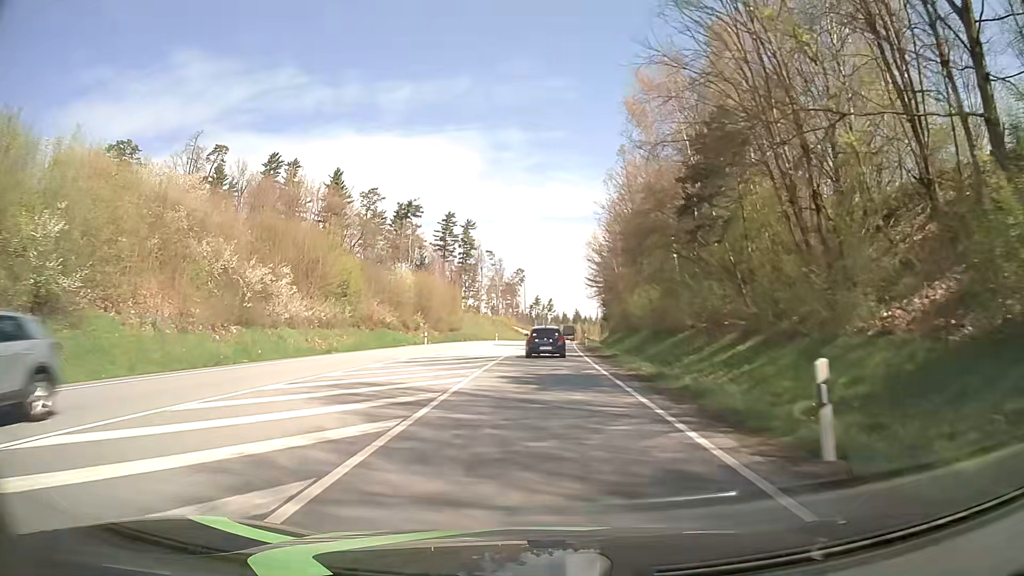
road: primary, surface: asphalt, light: Day
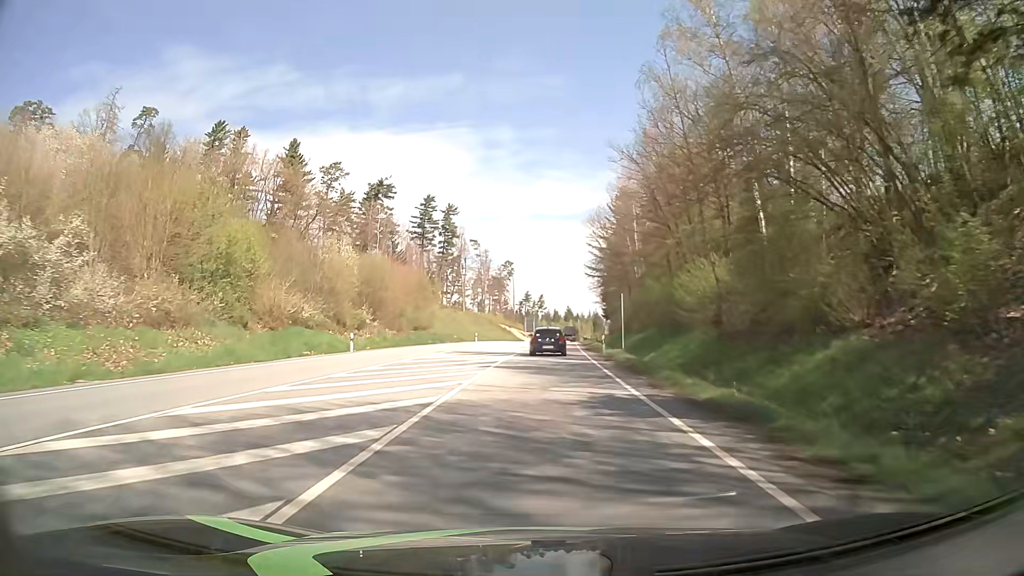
(+0.1, +20.9) m; 0°
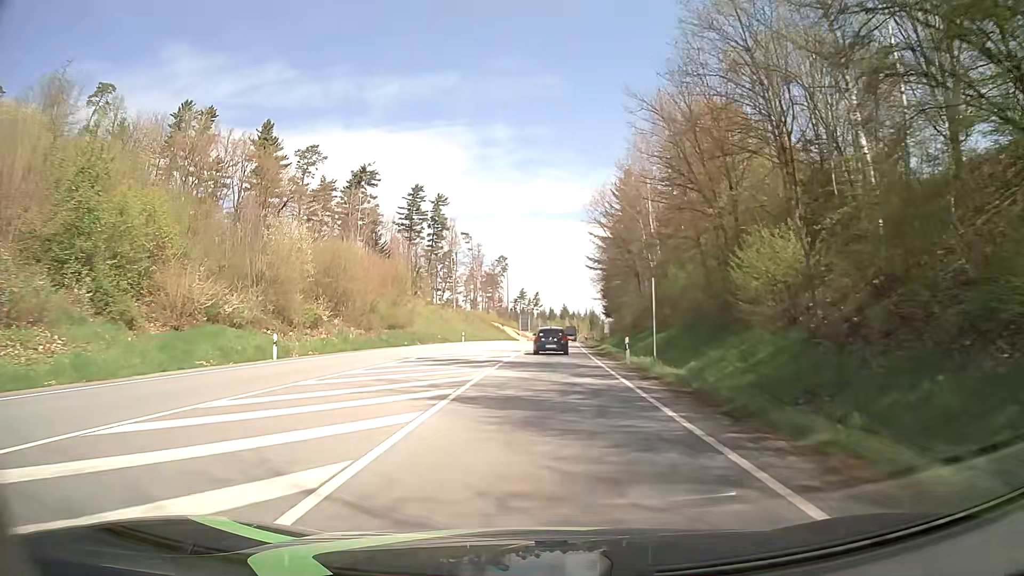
(+0.2, +10.6) m; +1°
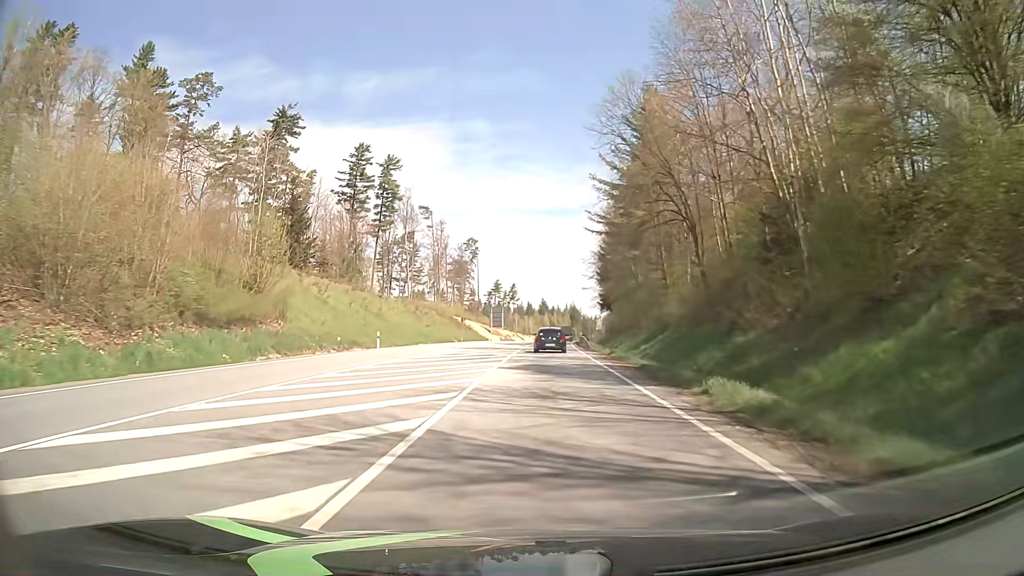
(+0.5, +32.9) m; +2°
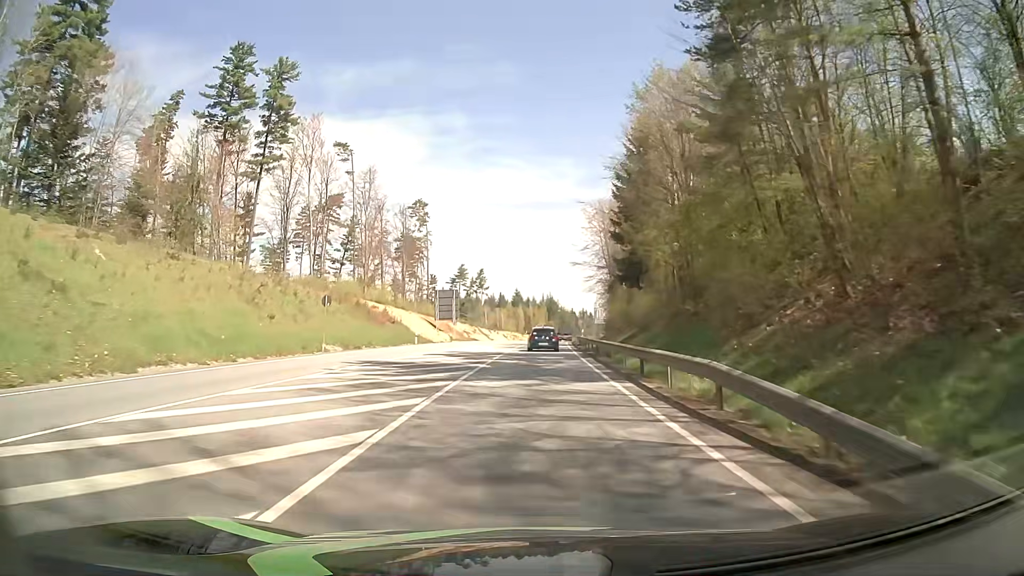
(+0.9, +45.6) m; +2°
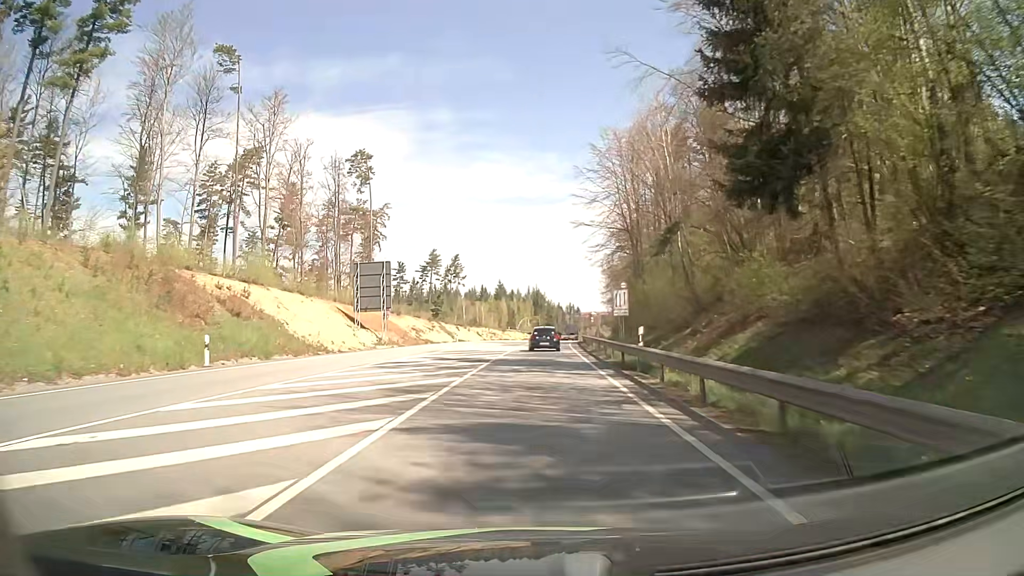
(+0.3, +35.2) m; +1°
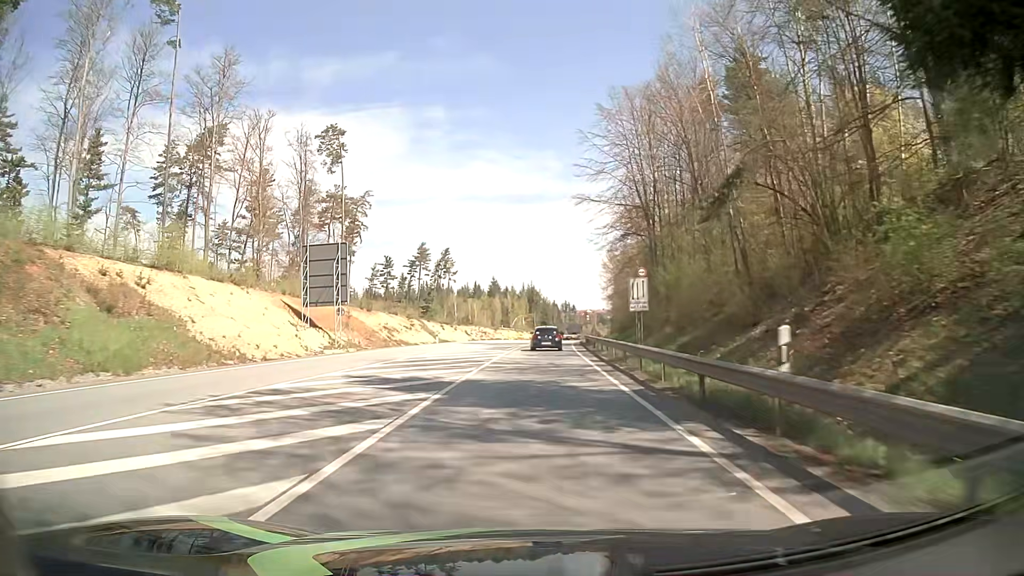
(0.0, +11.9) m; 0°
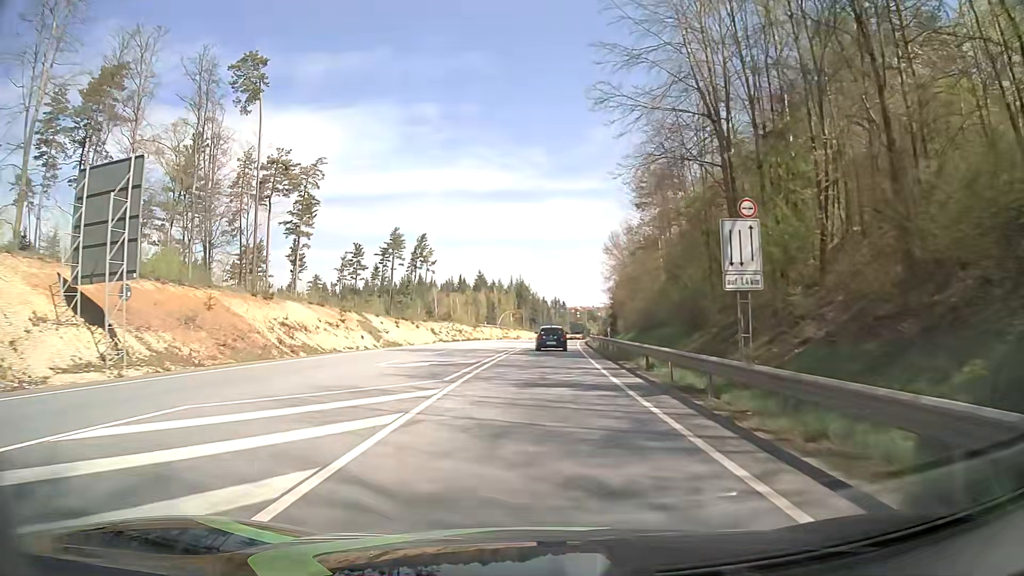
(+0.2, +23.8) m; +1°
(0, +10) (0, +20) (0, +30) (+1, +40) (+1, +50) (+2, +60) (+3, +70) (+3, +80) (+4, +90) (+5, +100) m
